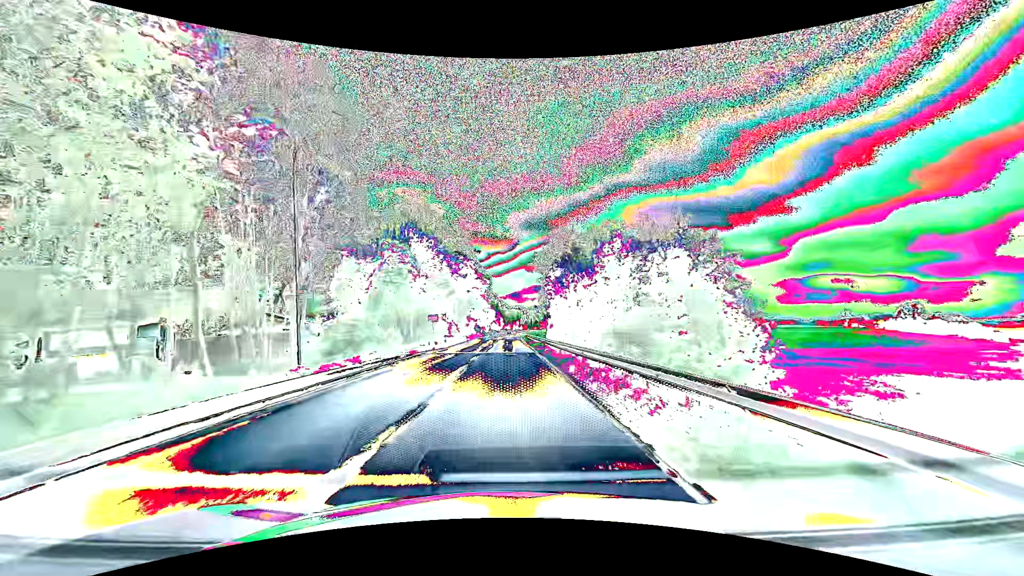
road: primary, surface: asphalt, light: Day
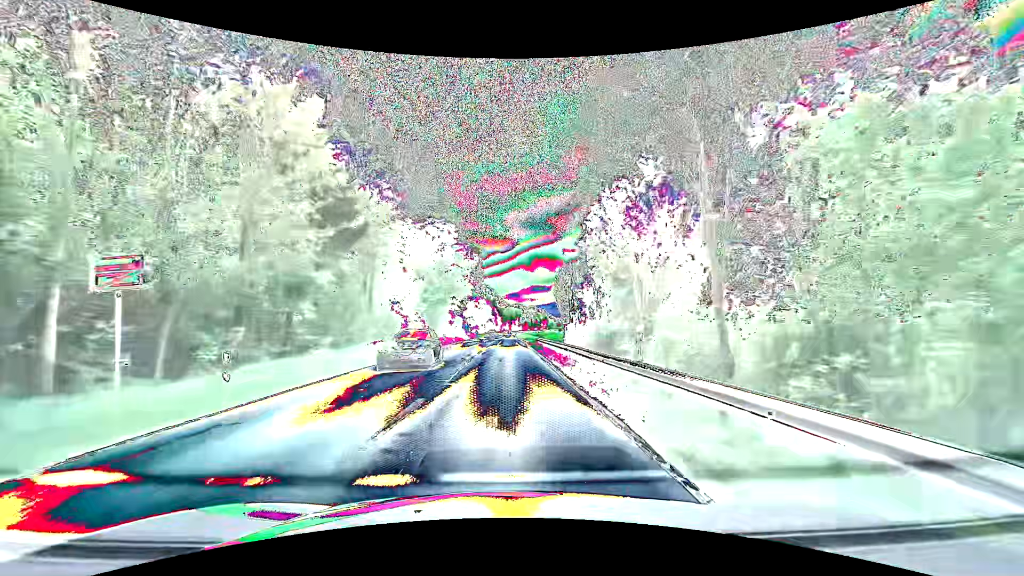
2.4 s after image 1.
(+0.1, +35.9) m; 0°
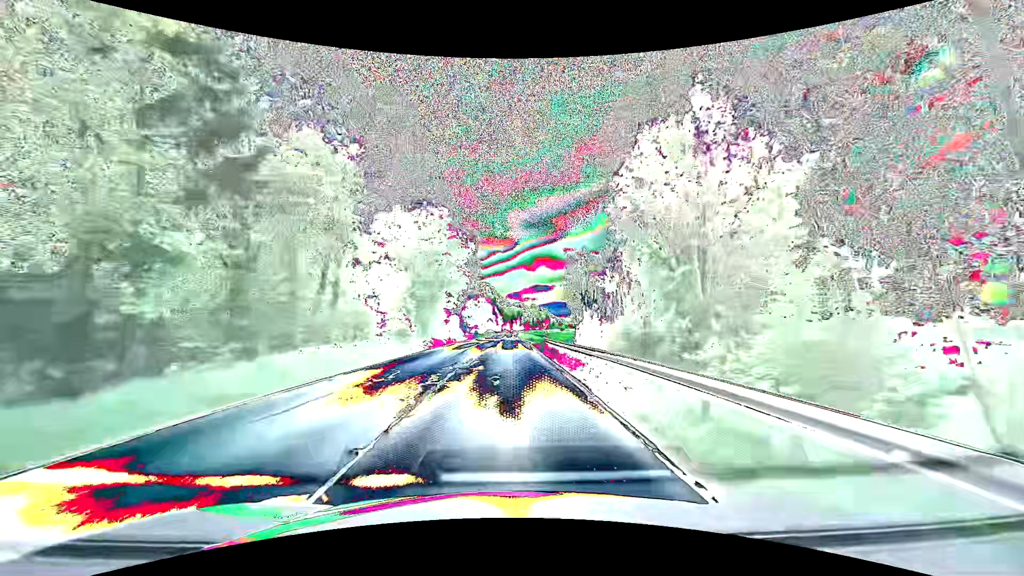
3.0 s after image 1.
(0.0, +9.5) m; 0°
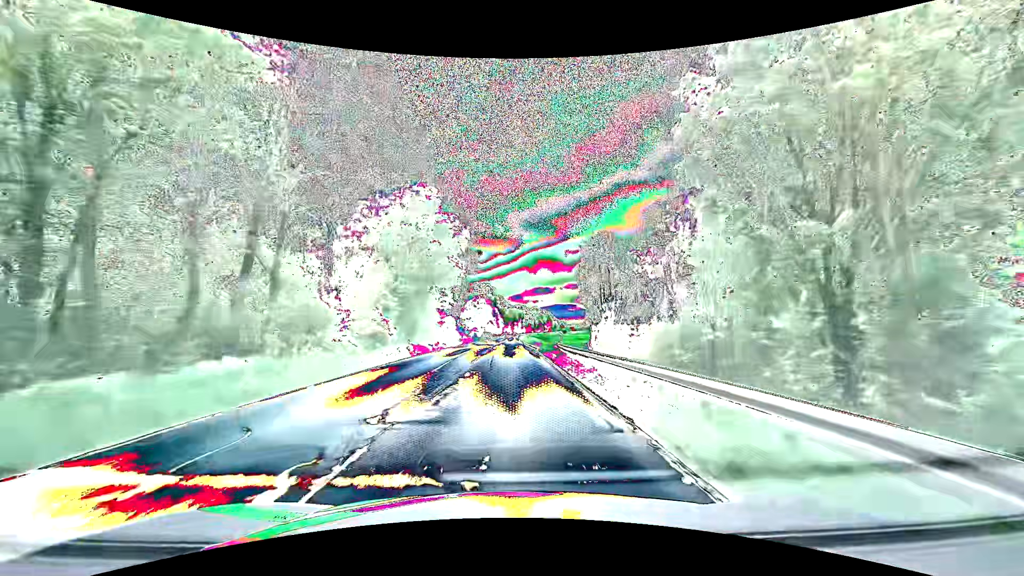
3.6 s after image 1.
(0.0, +9.8) m; -1°
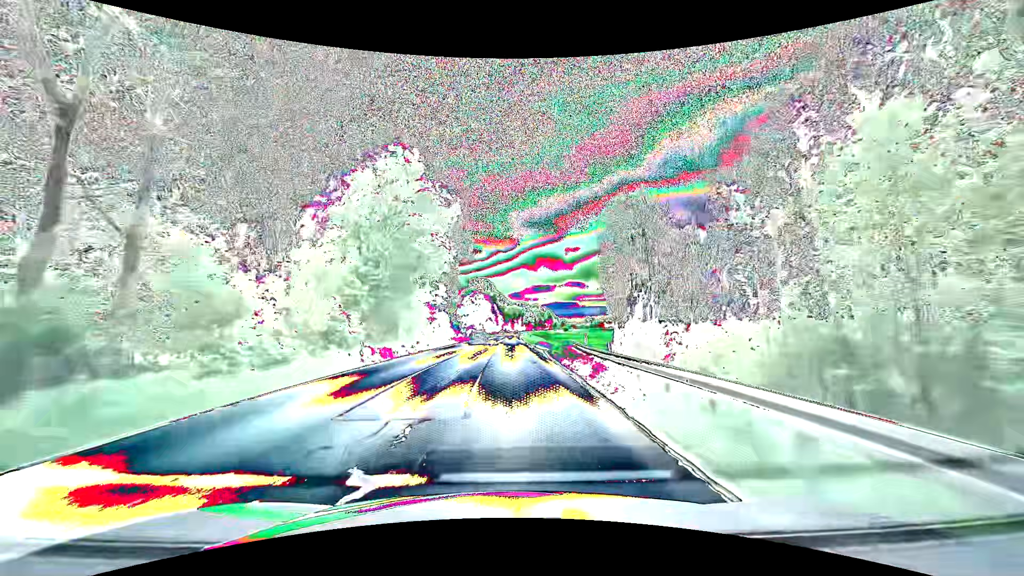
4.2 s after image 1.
(+0.1, +10.2) m; 0°
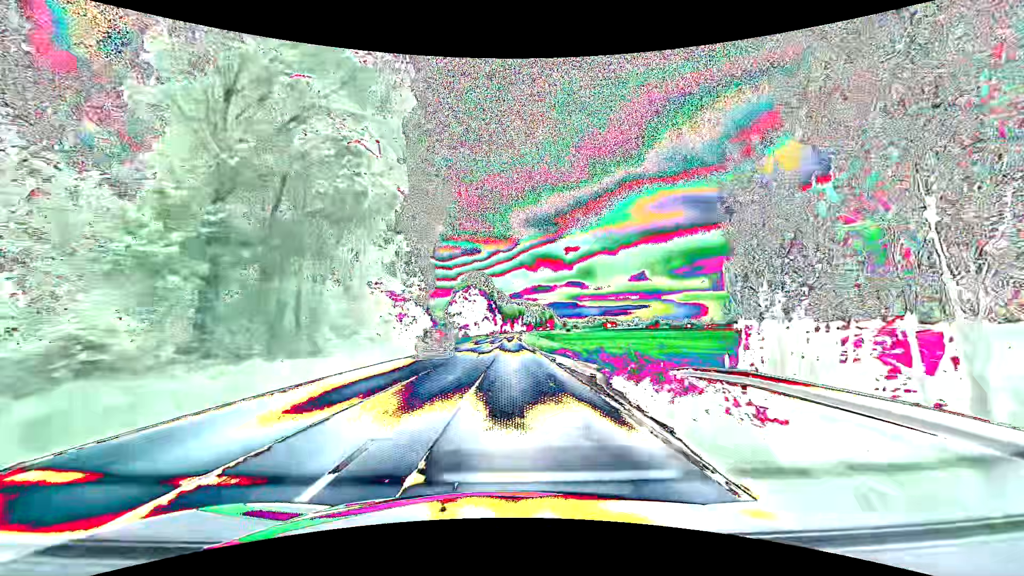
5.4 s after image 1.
(+0.1, +21.3) m; 0°
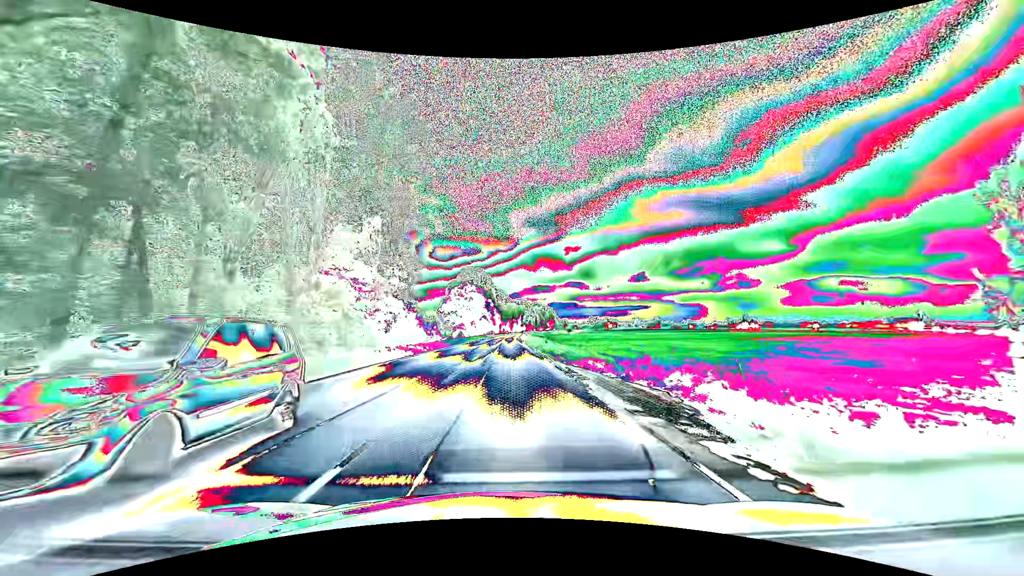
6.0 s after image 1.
(0.0, +11.1) m; 0°
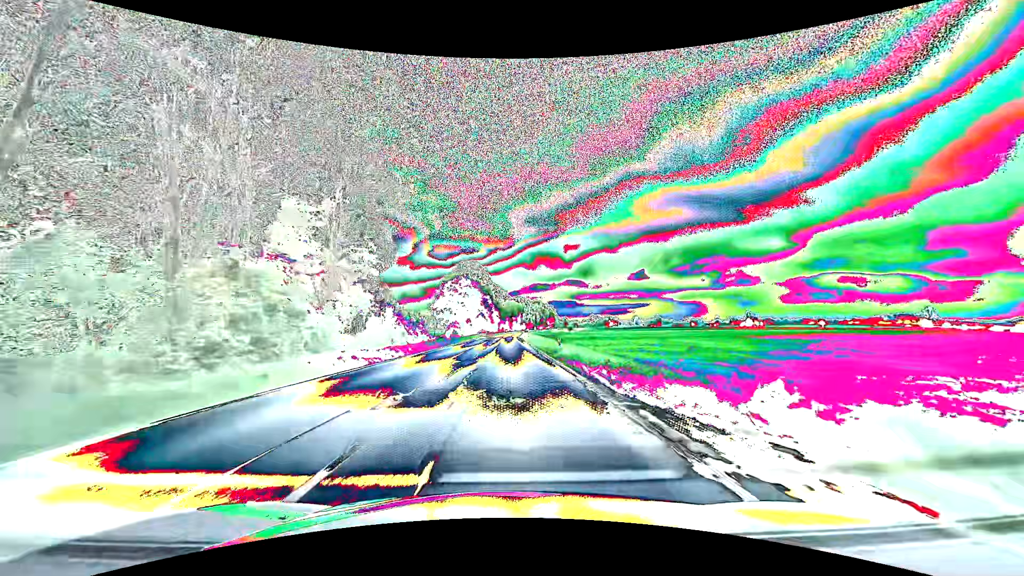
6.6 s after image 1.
(+0.1, +11.4) m; +1°
